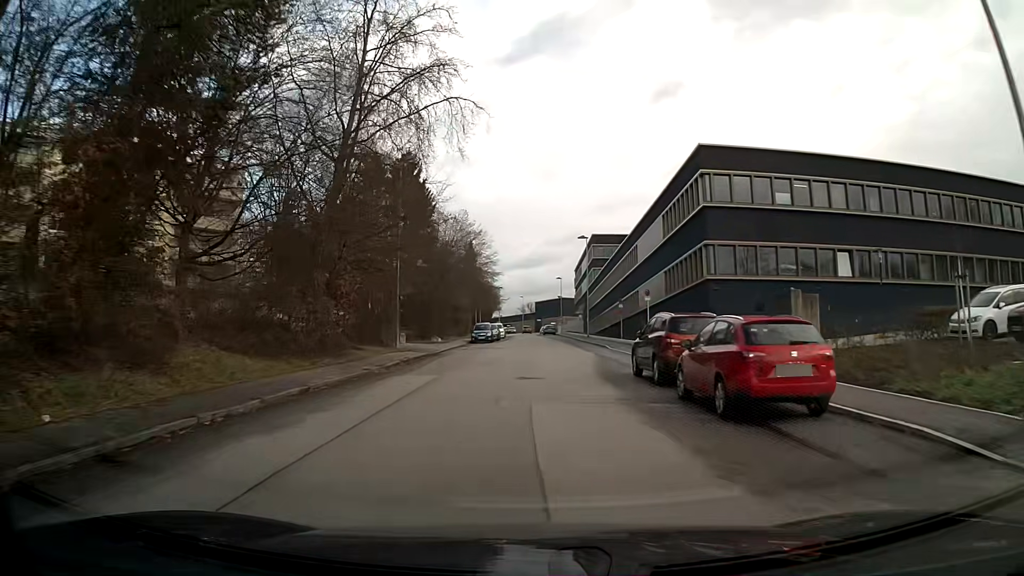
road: residential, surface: asphalt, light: Day
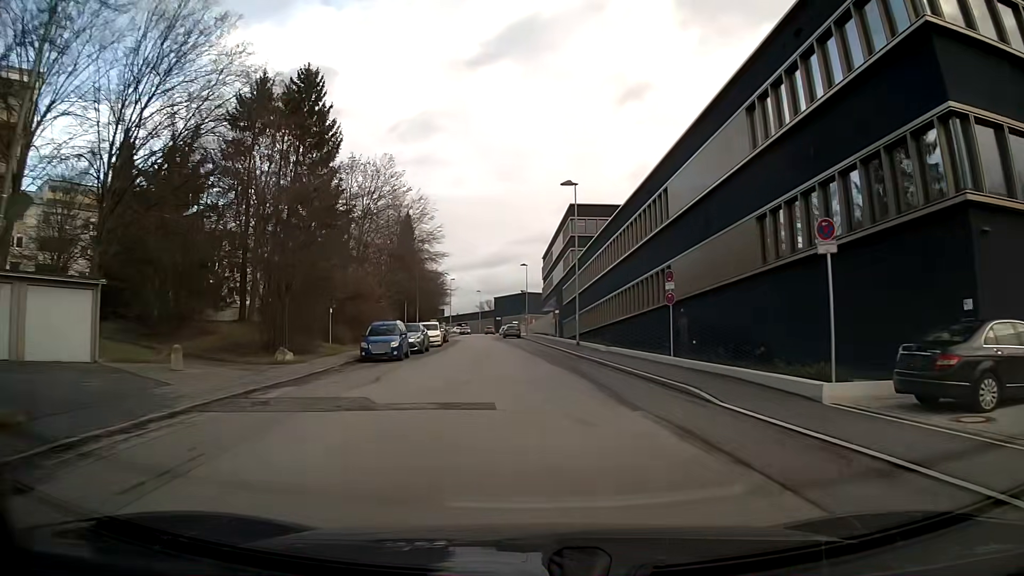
(+0.6, +26.3) m; +4°
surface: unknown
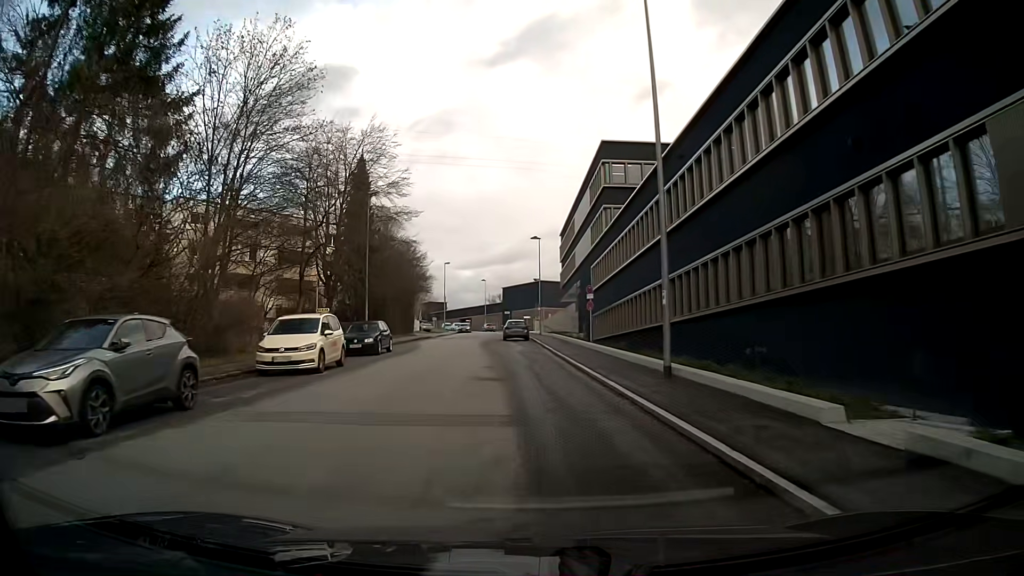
(-0.4, +25.9) m; -3°
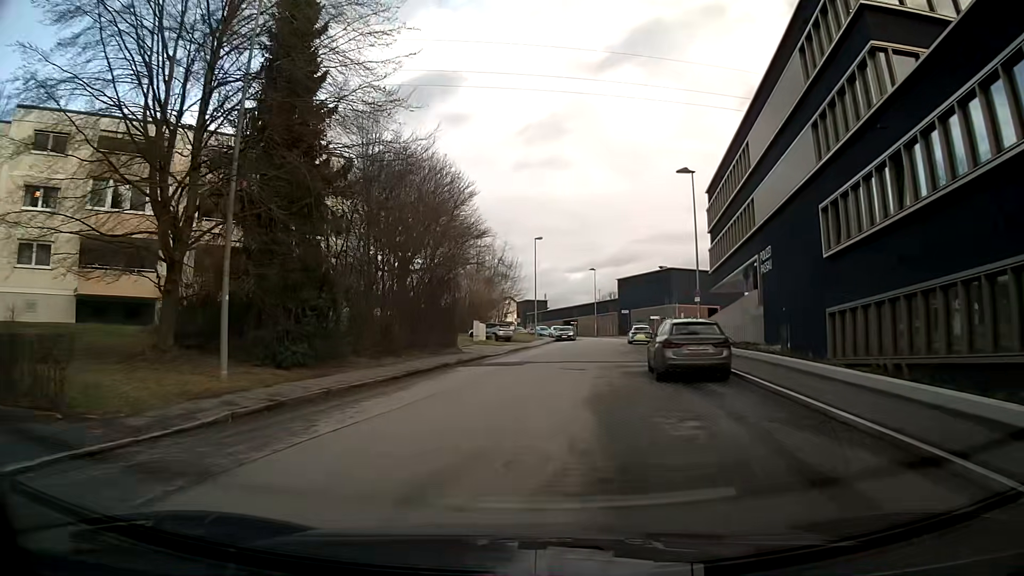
(-2.2, +31.9) m; -8°
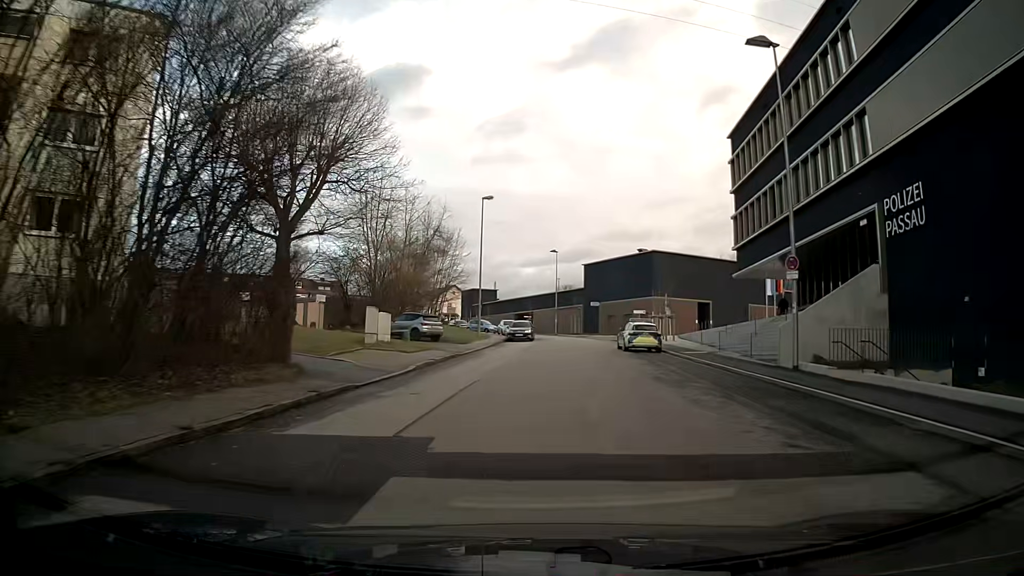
(+0.7, +19.0) m; +5°
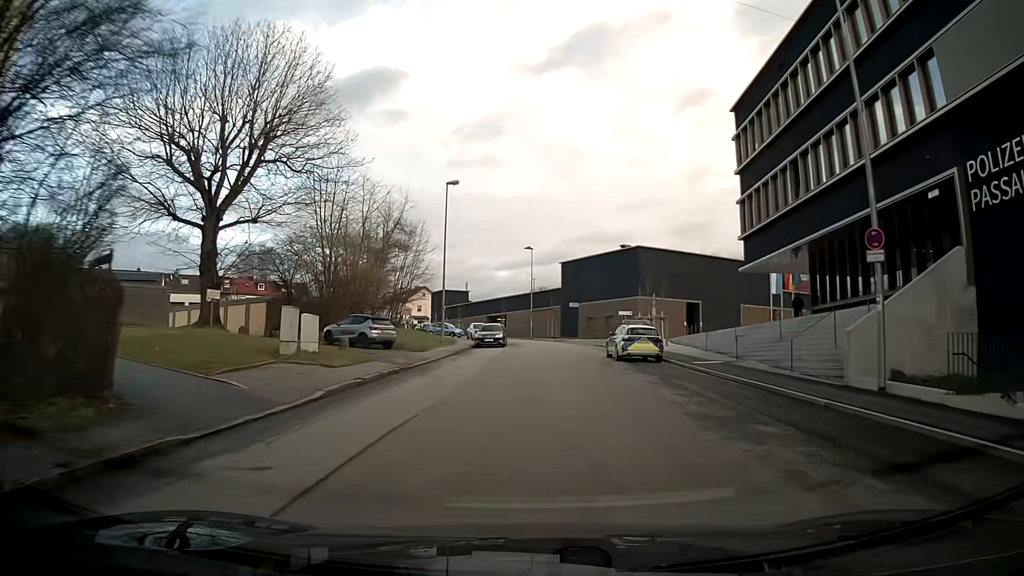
(+0.1, +6.4) m; +1°
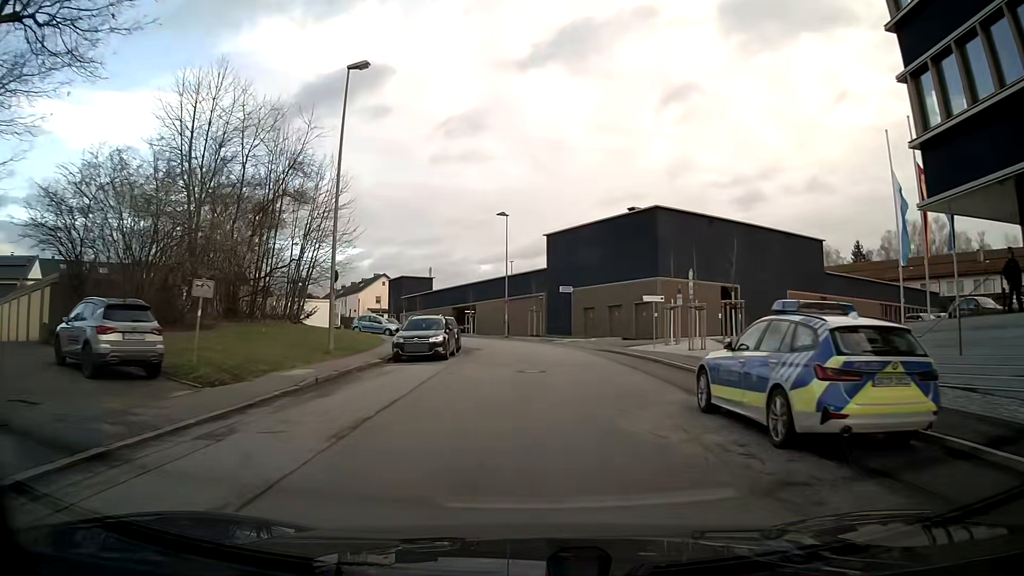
(+0.3, +19.5) m; +2°
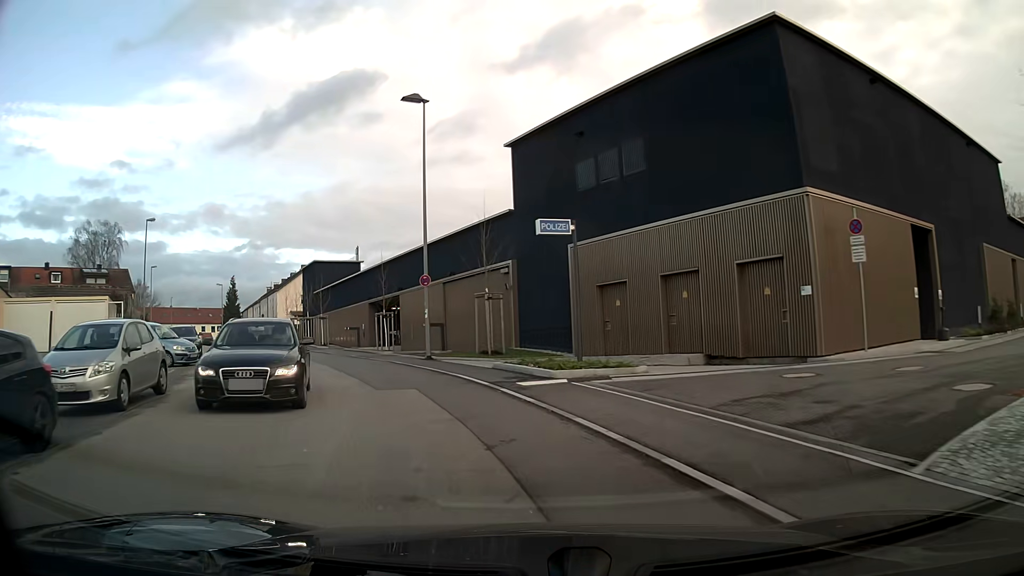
(+1.0, +29.4) m; -4°
(-1, +10) (-4, +19) (-8, +29) (-13, +37) (-18, +46) (-22, +55) (-27, +64) (-32, +72) (-37, +81) (-42, +90) m
